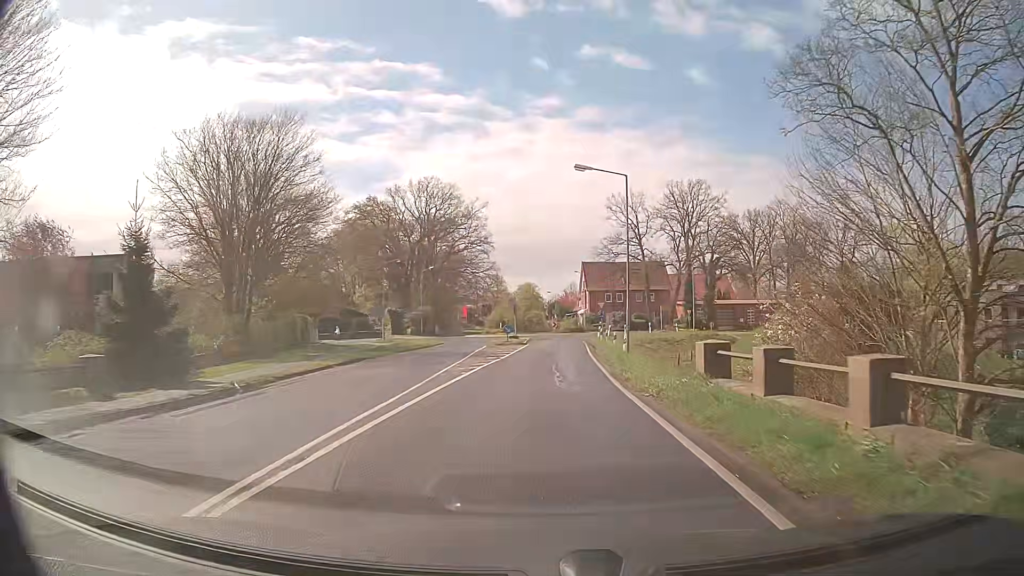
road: primary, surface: asphalt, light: Day
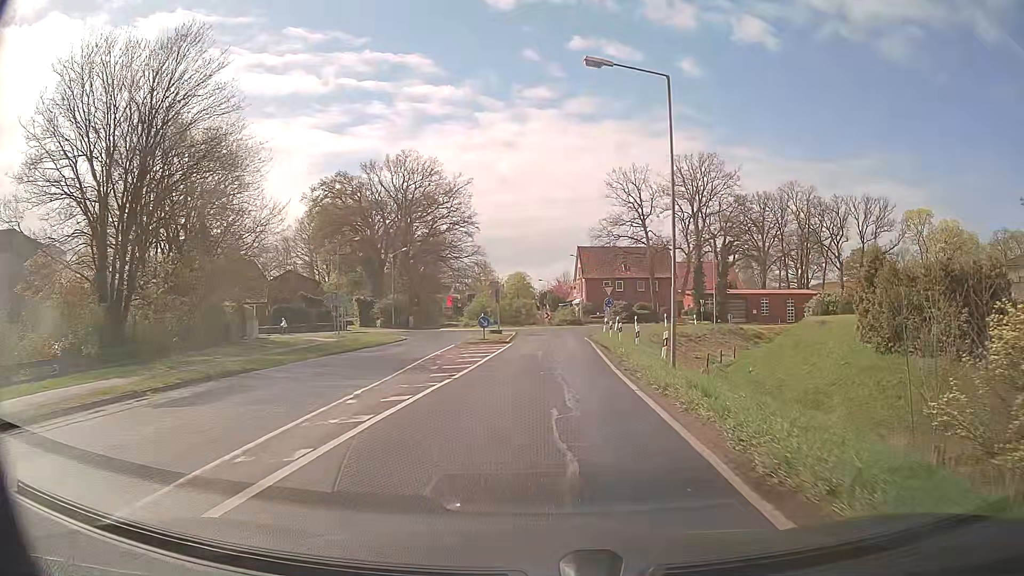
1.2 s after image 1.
(+0.1, +12.4) m; +1°
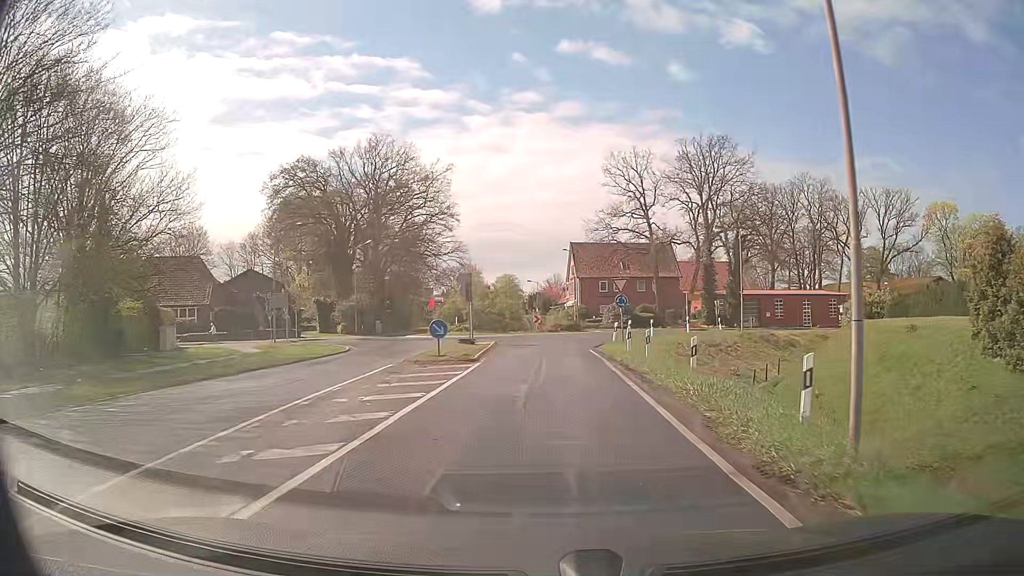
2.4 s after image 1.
(+0.1, +11.5) m; 0°
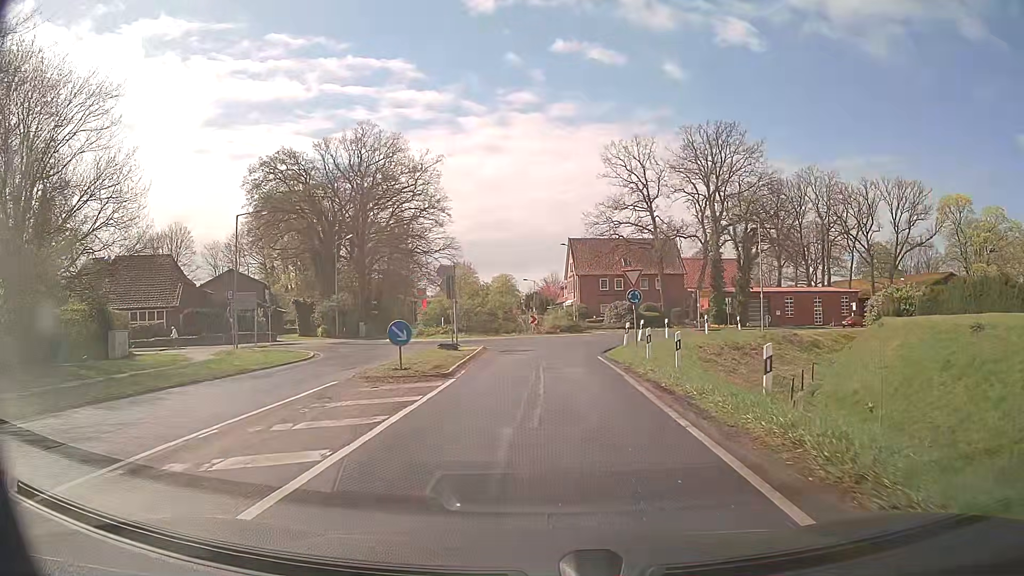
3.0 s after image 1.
(0.0, +5.3) m; +1°
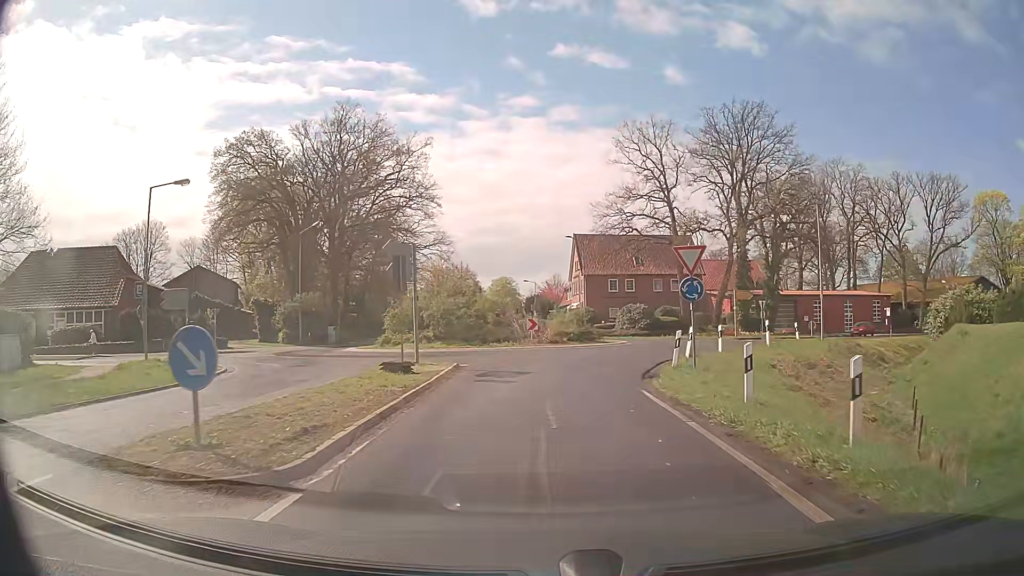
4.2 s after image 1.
(-0.1, +9.8) m; 0°
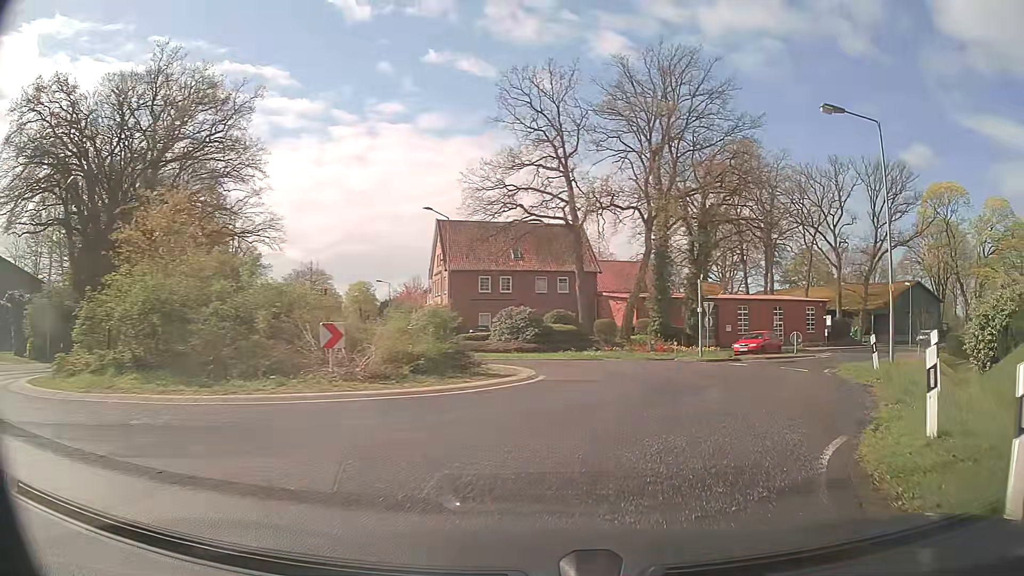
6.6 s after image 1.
(+0.5, +17.8) m; +10°
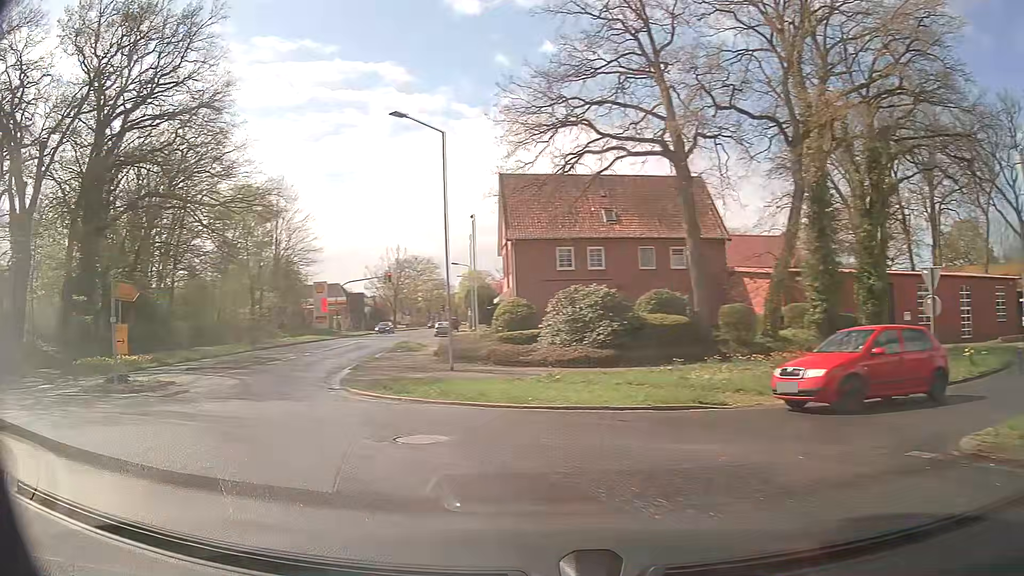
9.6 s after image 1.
(+2.9, +19.6) m; -10°
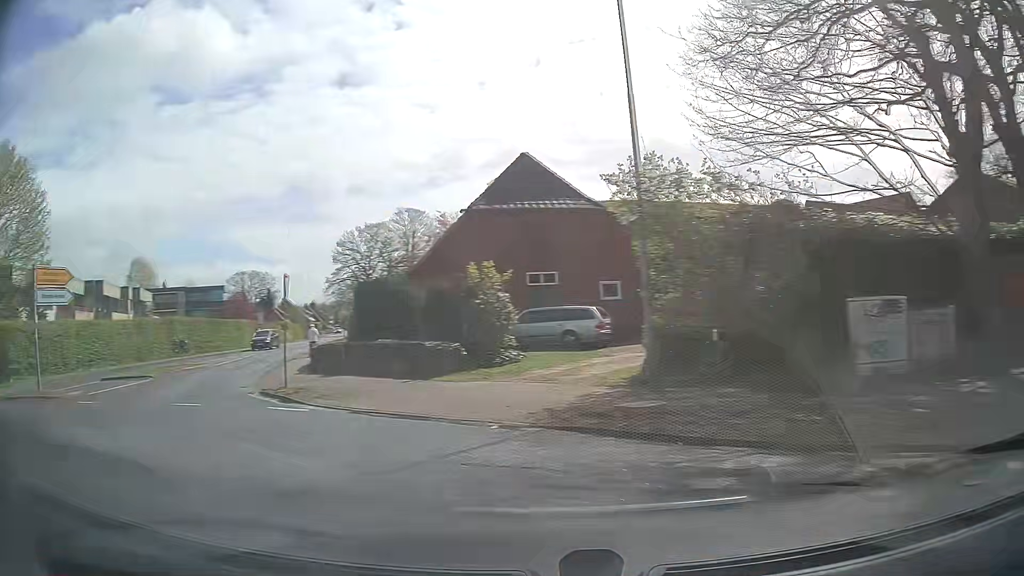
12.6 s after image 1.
(-11.0, +12.2) m; -92°
(-4, +9) (-10, +17) (-14, +26) (-17, +36) (-19, +46) (-22, +55) (-25, +65) (-28, +74) (-30, +84) (-33, +94) m
